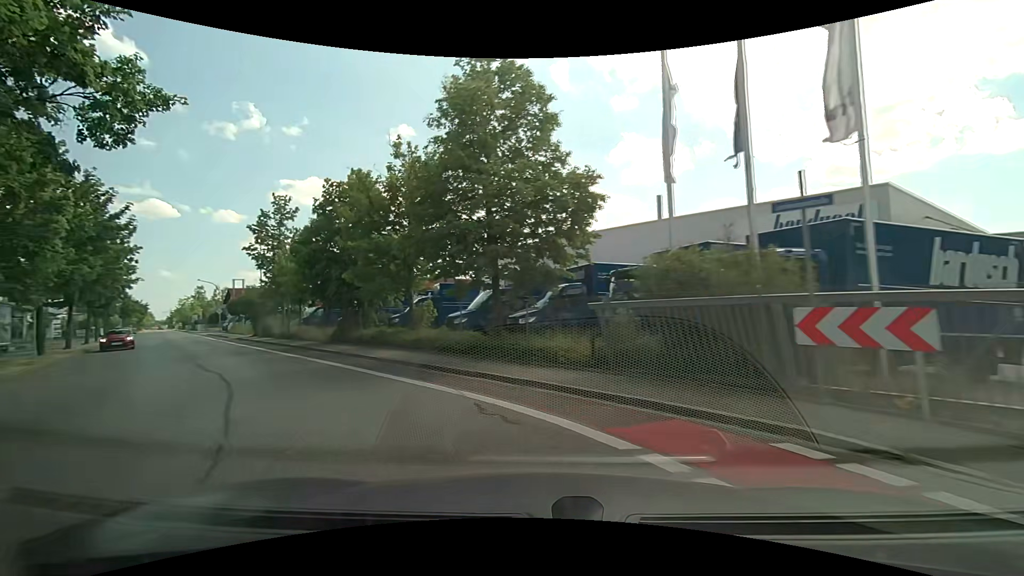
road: tertiary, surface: asphalt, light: Day
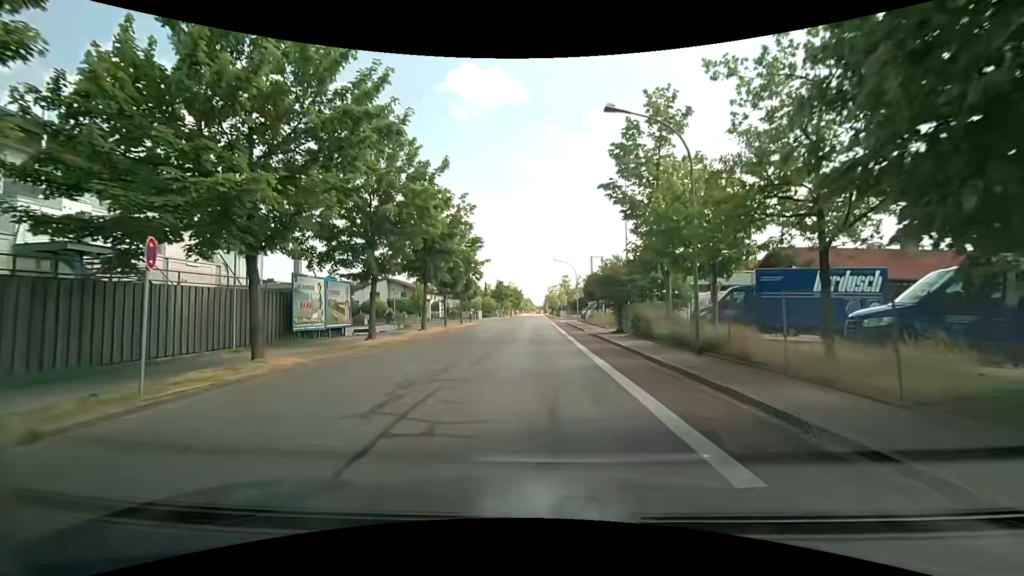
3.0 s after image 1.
(-10.3, +18.2) m; -41°
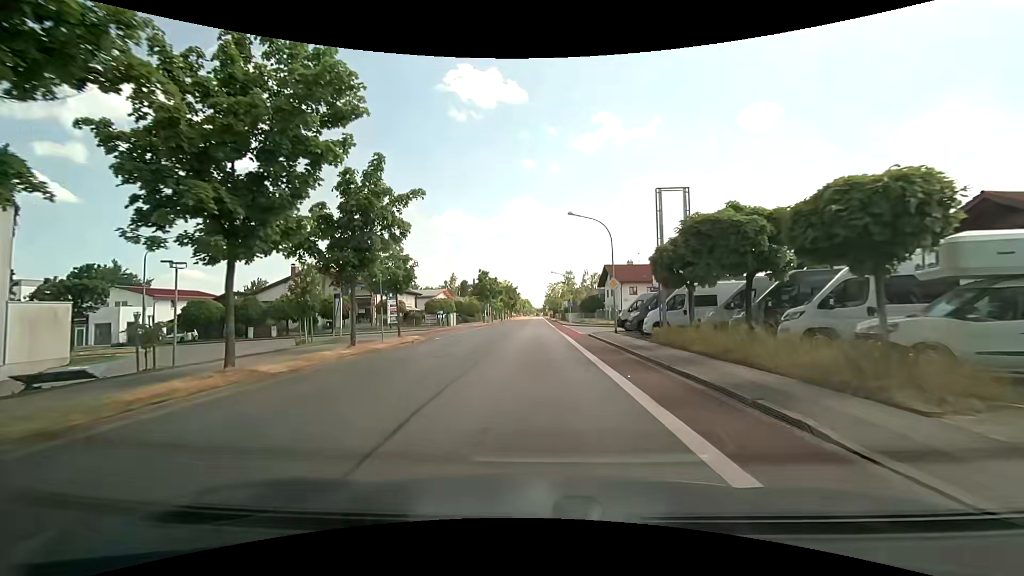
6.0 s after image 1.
(0.0, +28.8) m; +1°
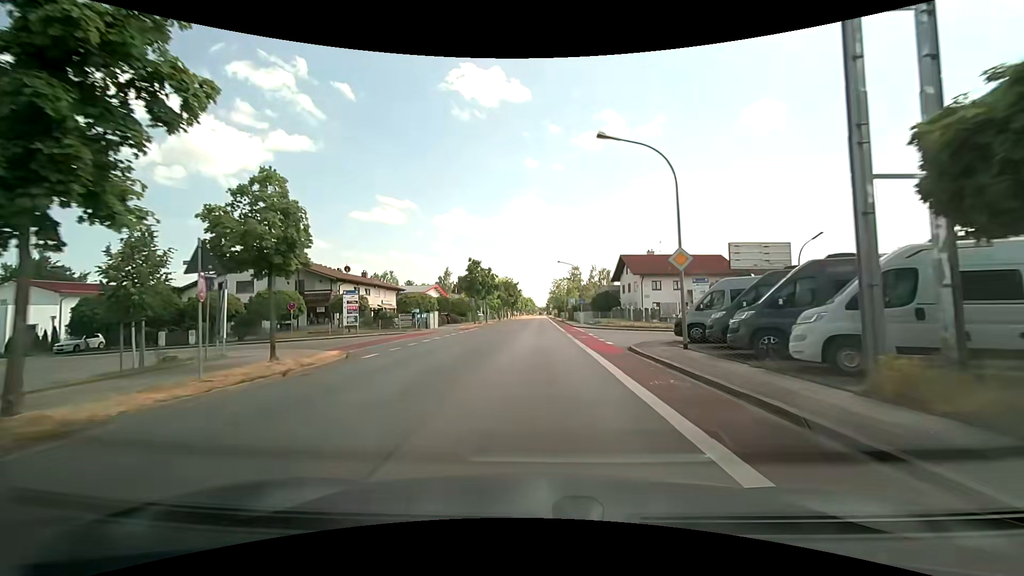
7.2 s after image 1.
(-0.1, +13.4) m; 0°
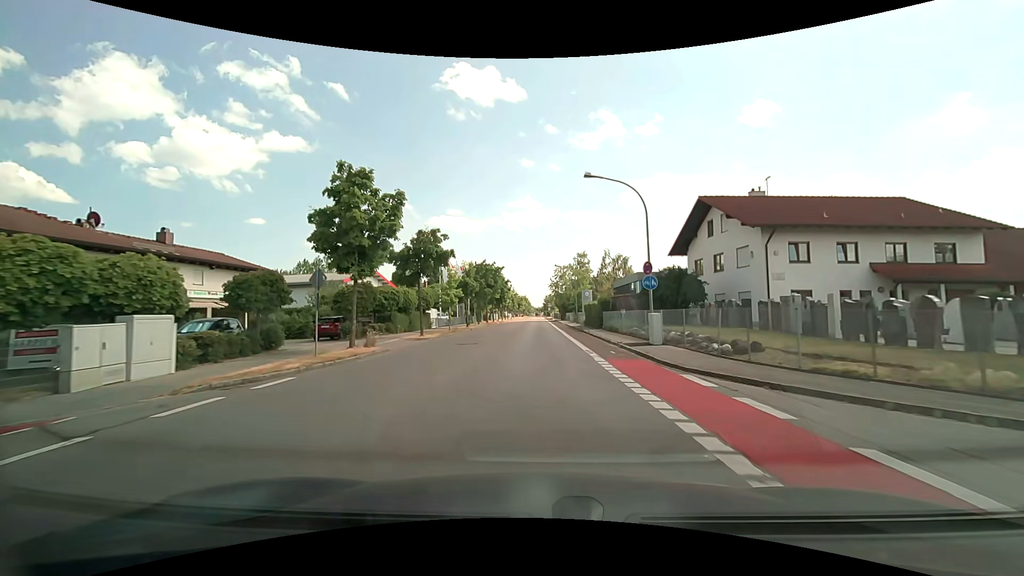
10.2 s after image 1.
(-0.2, +36.8) m; 0°
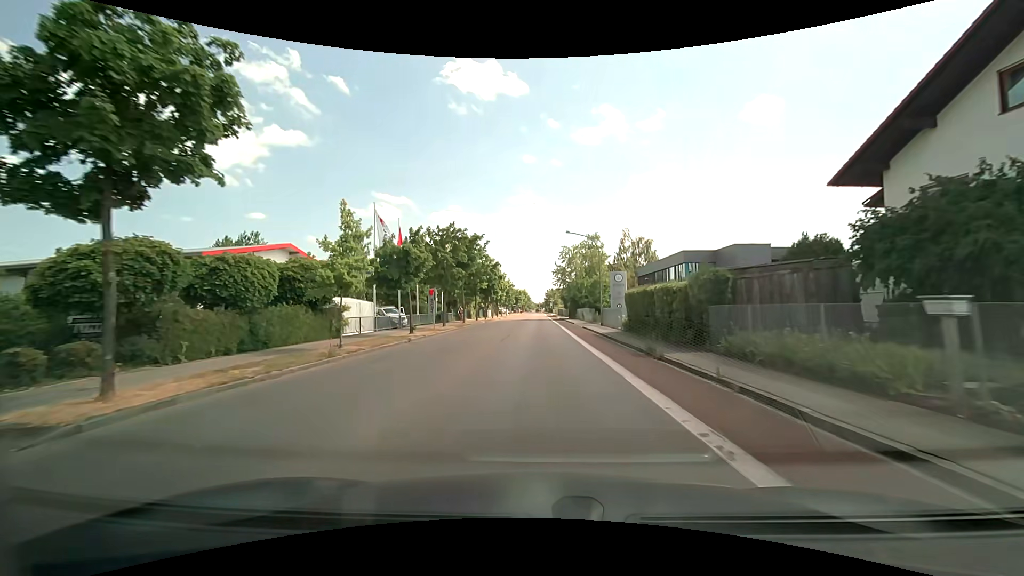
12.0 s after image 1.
(-0.1, +23.2) m; 0°
(0, +10) (0, +20) (0, +30) (0, +40) (0, +50) (0, +60) (0, +70) (0, +80) (0, +90) (0, +100) m
